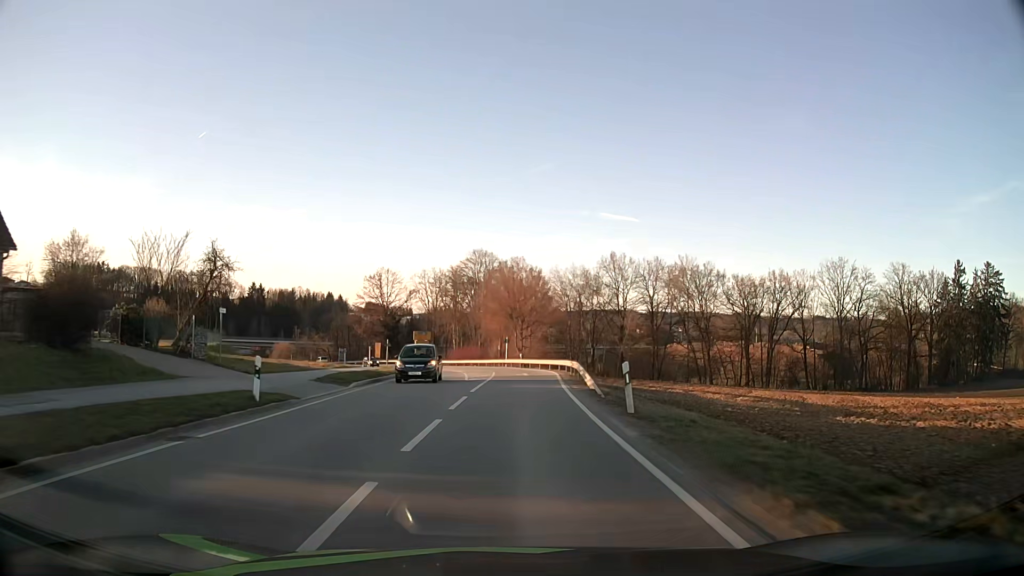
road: secondary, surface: asphalt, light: Day
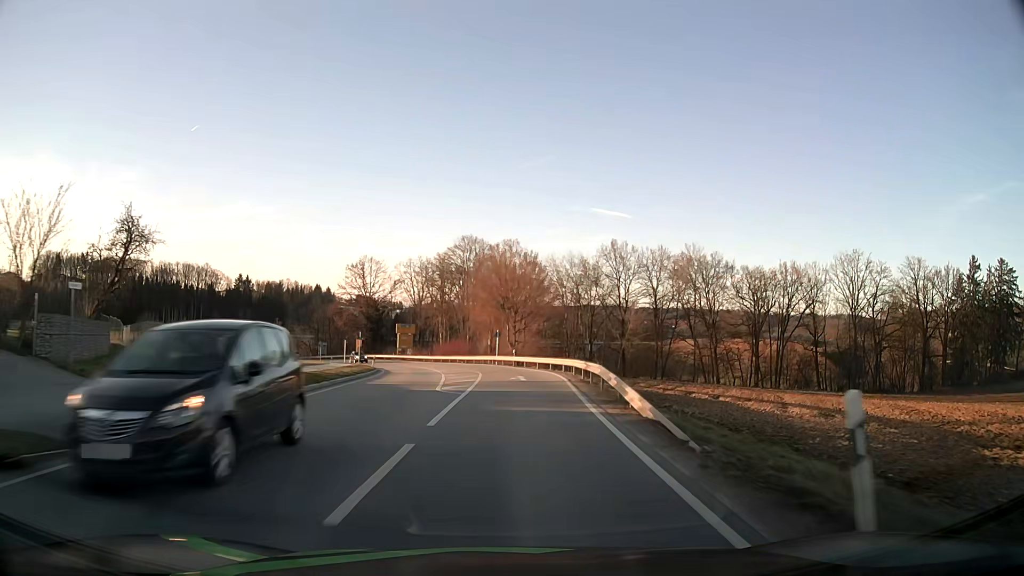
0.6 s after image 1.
(0.0, +9.6) m; +1°
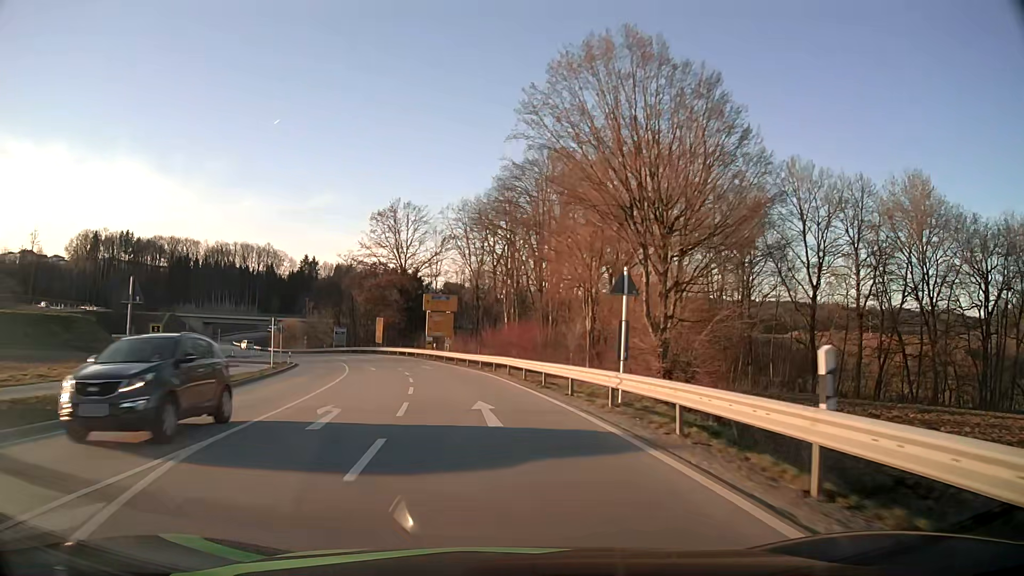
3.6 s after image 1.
(-0.6, +46.8) m; -7°
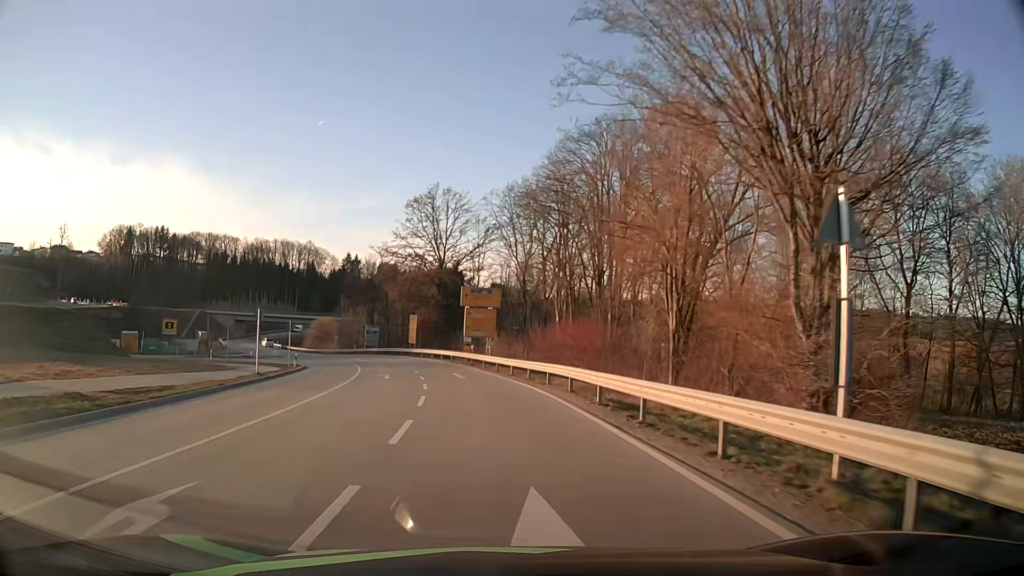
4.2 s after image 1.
(-0.4, +9.4) m; -4°
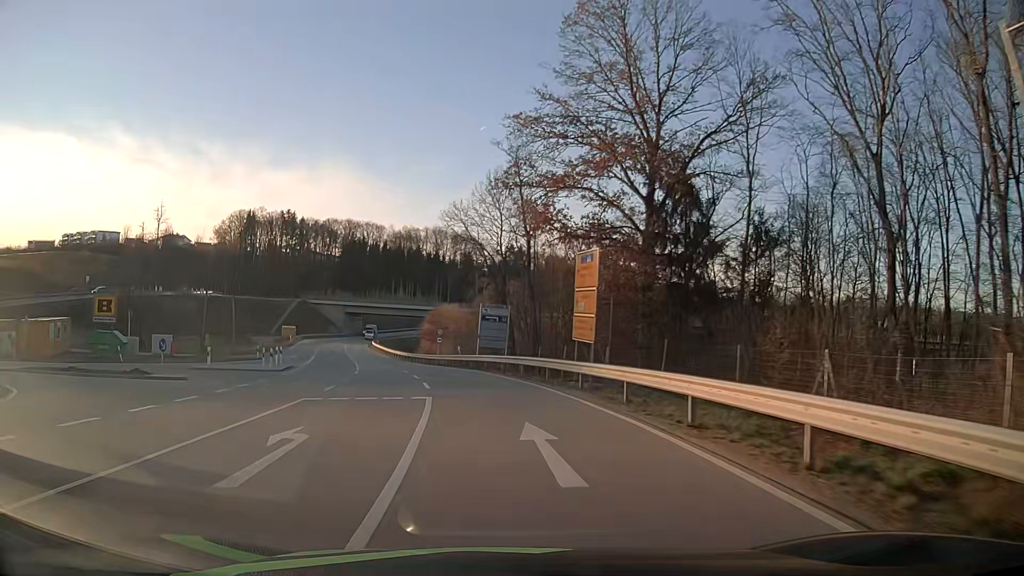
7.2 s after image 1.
(-6.3, +48.7) m; -15°
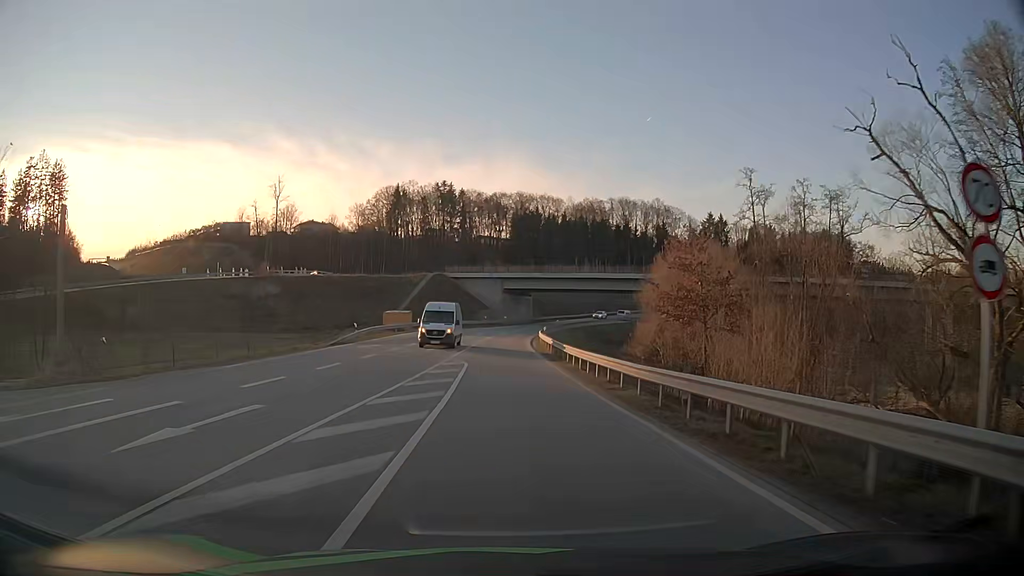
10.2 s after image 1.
(-7.8, +50.0) m; -16°
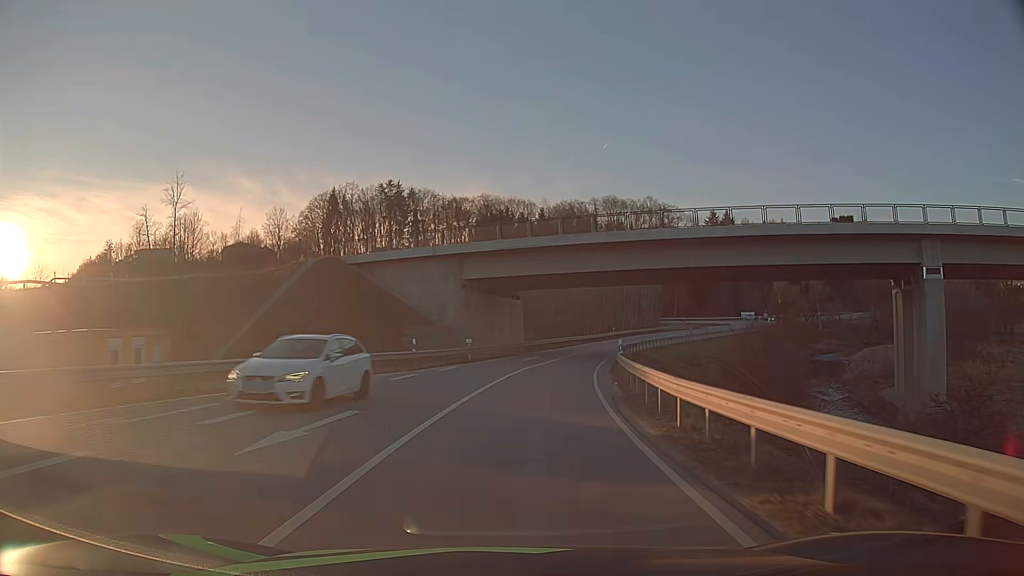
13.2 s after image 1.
(-0.3, +52.7) m; +2°
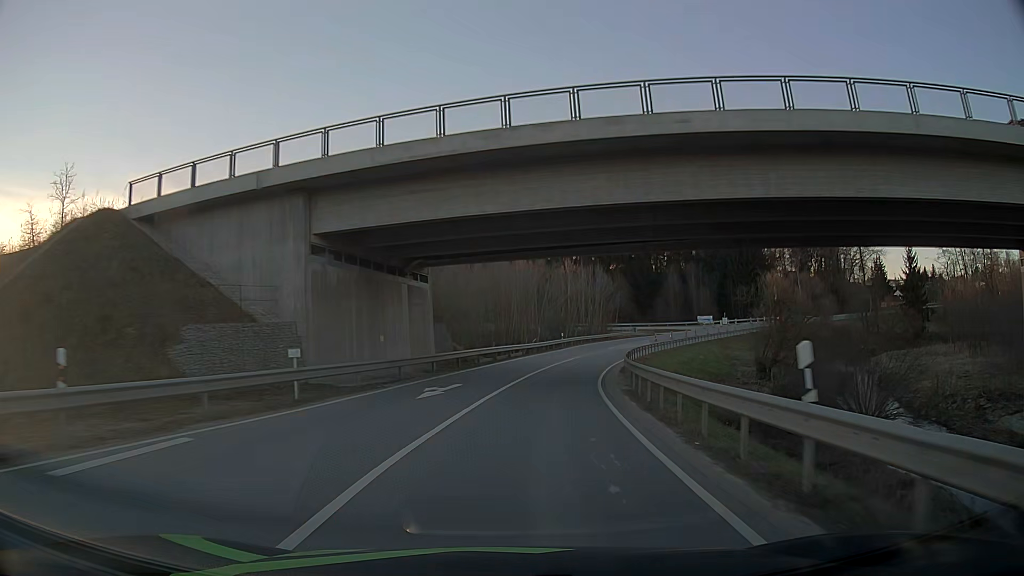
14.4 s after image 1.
(+1.1, +21.7) m; +6°
(0, +10) (+1, +20) (+3, +30) (+5, +40) (+7, +49) (+11, +59) (+14, +68) (+19, +77) (+24, +86) (+29, +94) m
